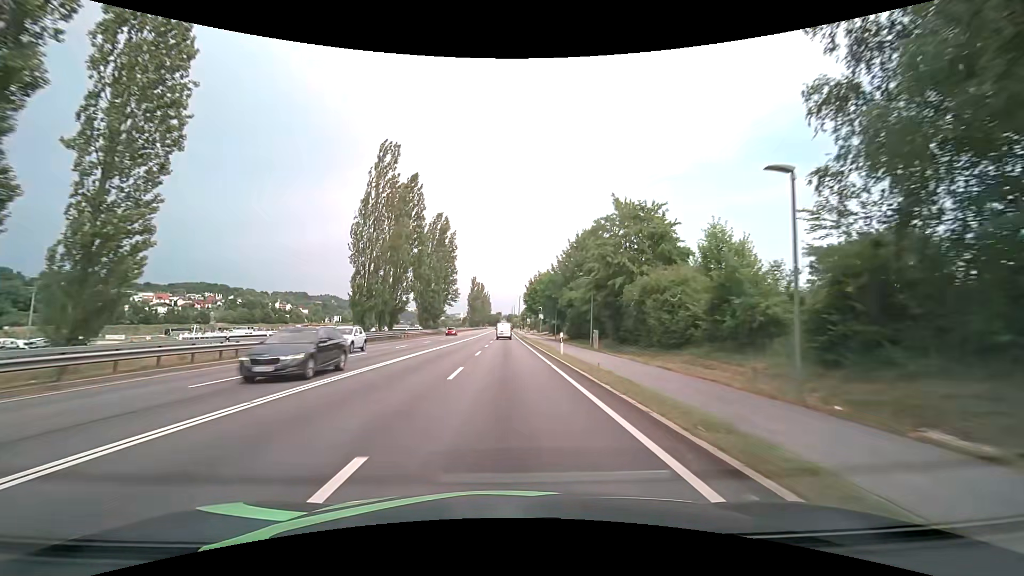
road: primary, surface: asphalt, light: Day
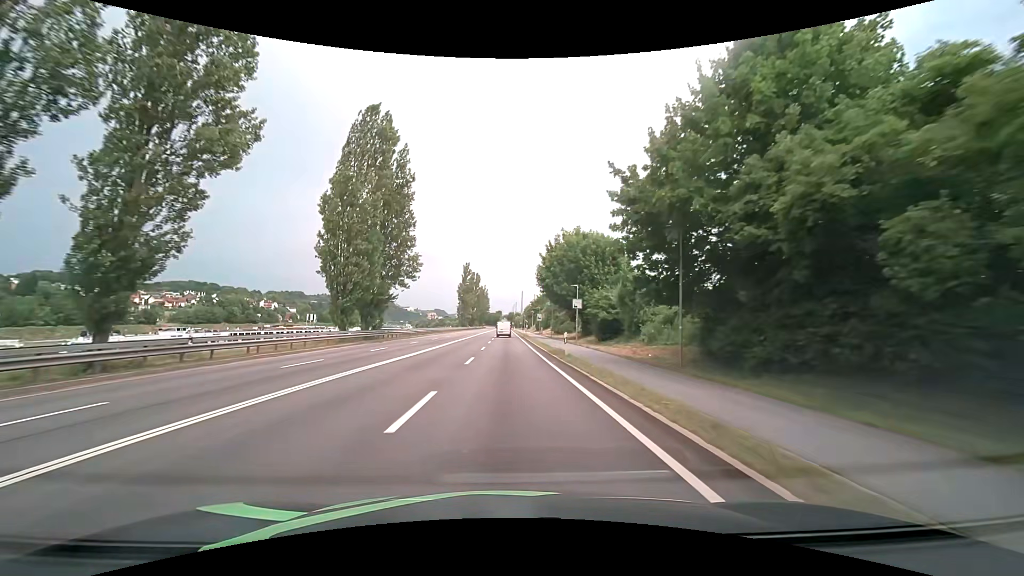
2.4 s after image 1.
(0.0, +43.0) m; 0°
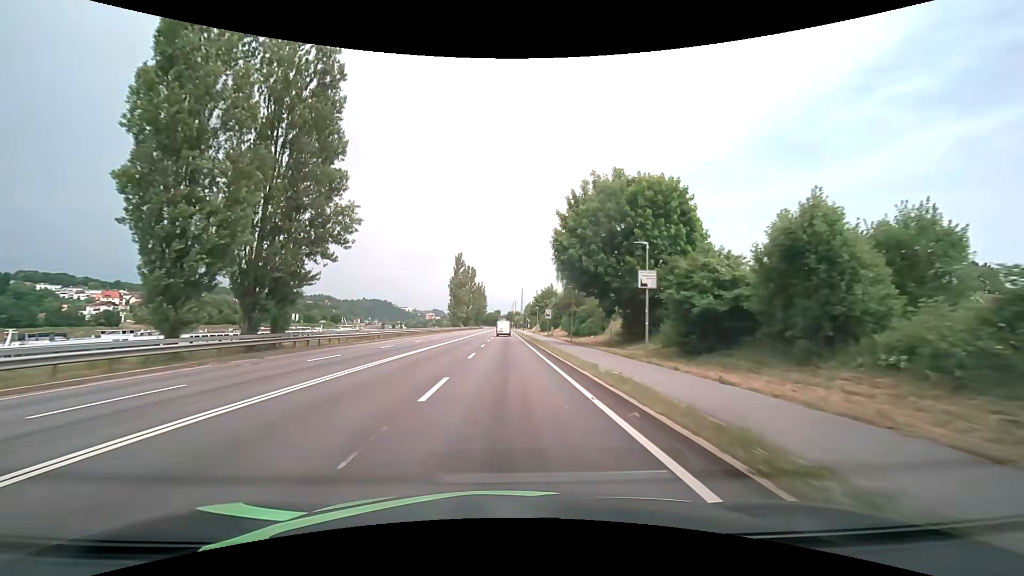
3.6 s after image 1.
(0.0, +21.4) m; 0°
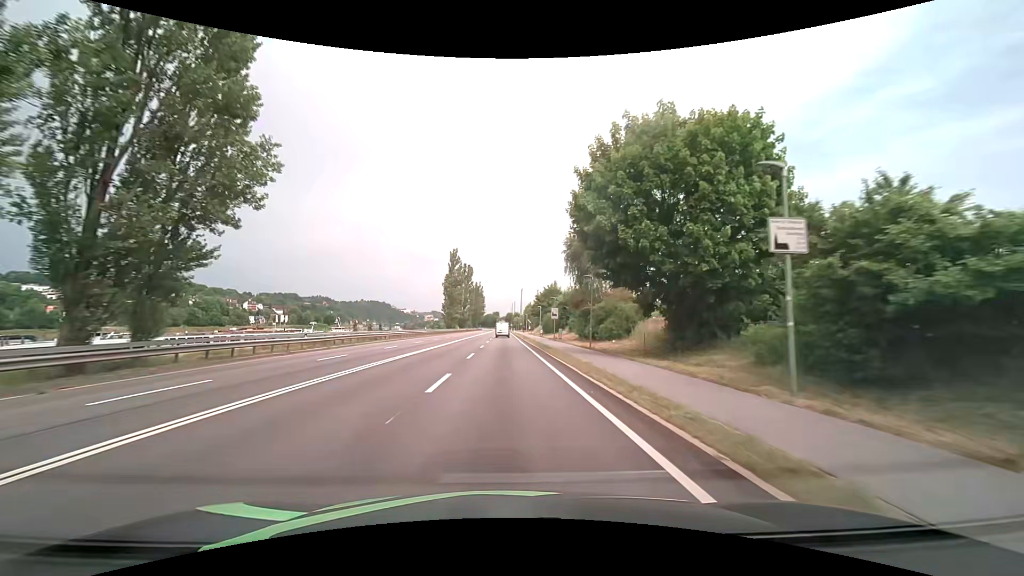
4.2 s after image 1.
(0.0, +10.7) m; 0°
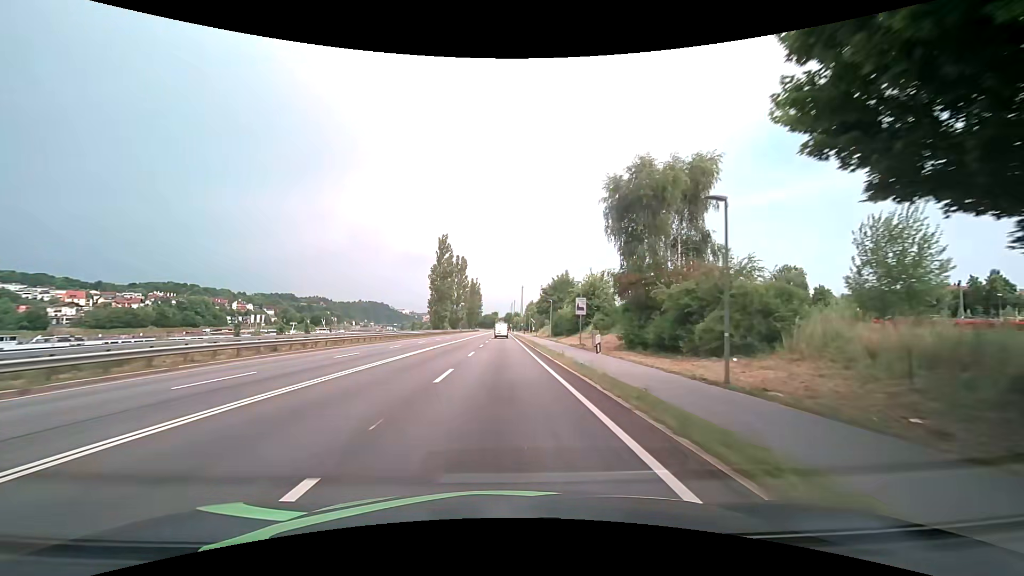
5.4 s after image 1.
(0.0, +21.3) m; 0°
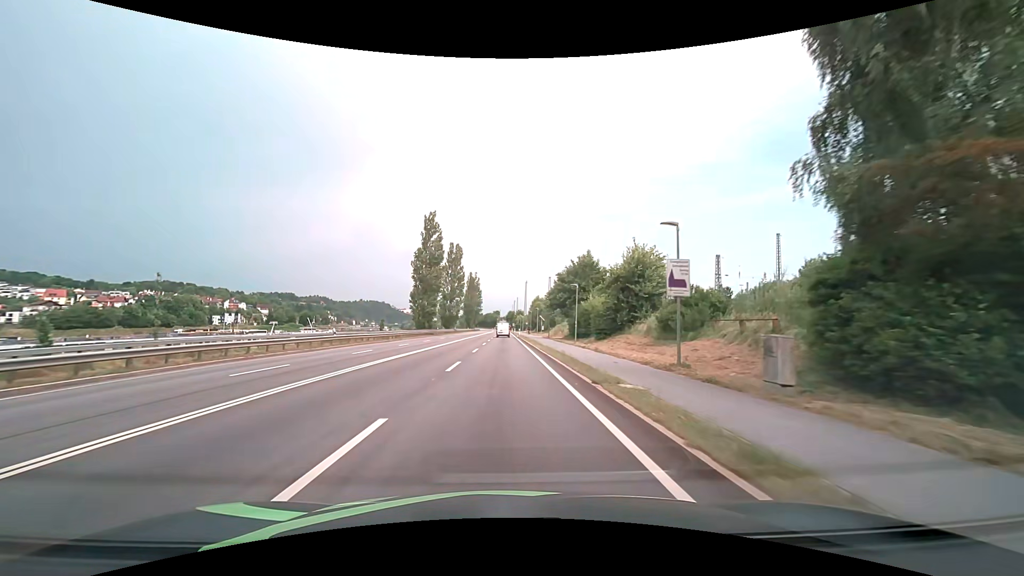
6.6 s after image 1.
(0.0, +21.2) m; 0°
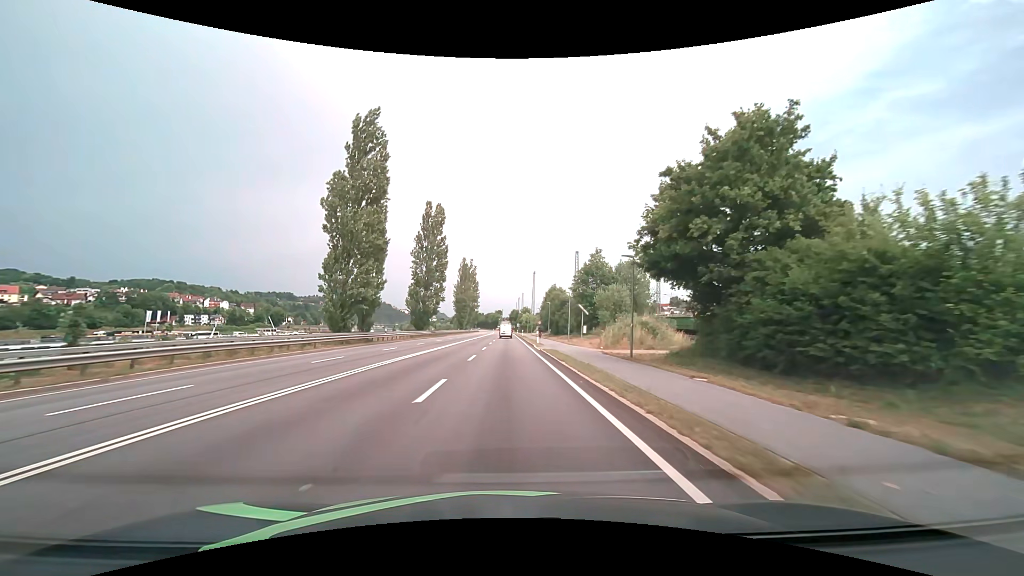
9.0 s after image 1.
(-0.2, +42.3) m; 0°
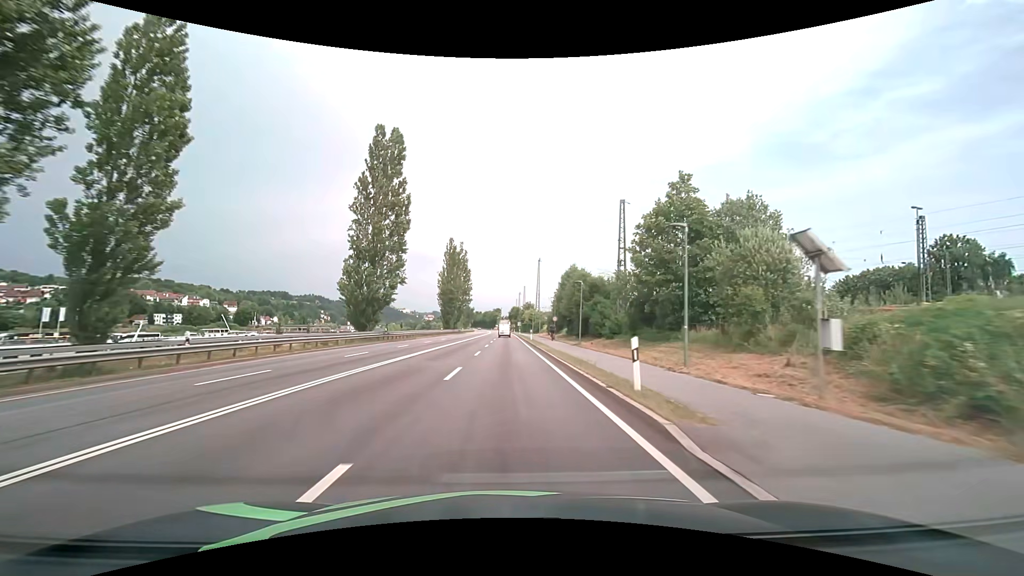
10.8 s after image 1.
(0.0, +31.9) m; 0°
(0, +10) (0, +20) (0, +30) (0, +40) (0, +50) (0, +60) (0, +70) (0, +80) (0, +90) (0, +100) m
